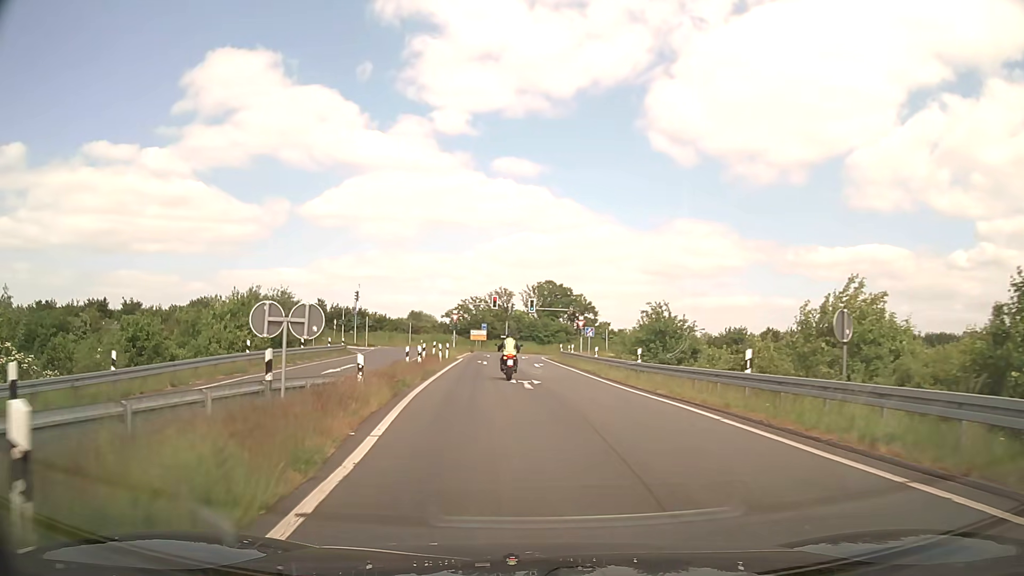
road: motorway_link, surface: asphalt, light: Day
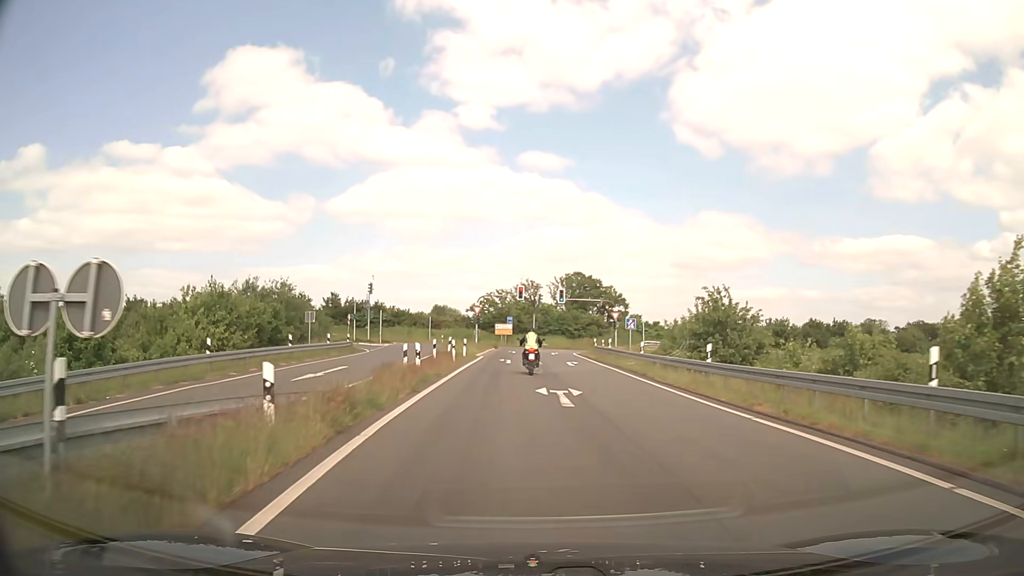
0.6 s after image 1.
(-0.2, +6.6) m; -3°
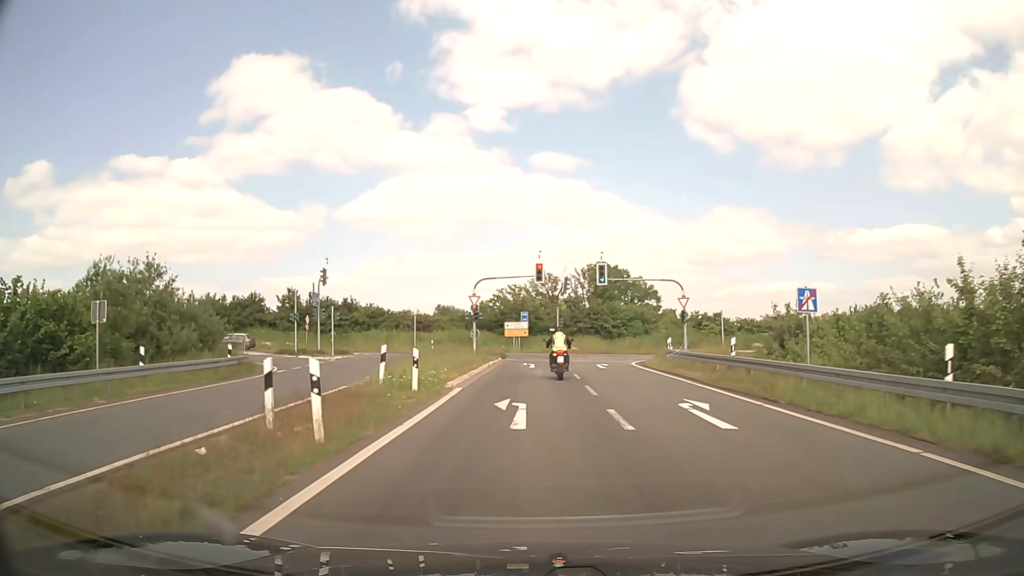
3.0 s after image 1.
(-0.6, +23.1) m; -1°
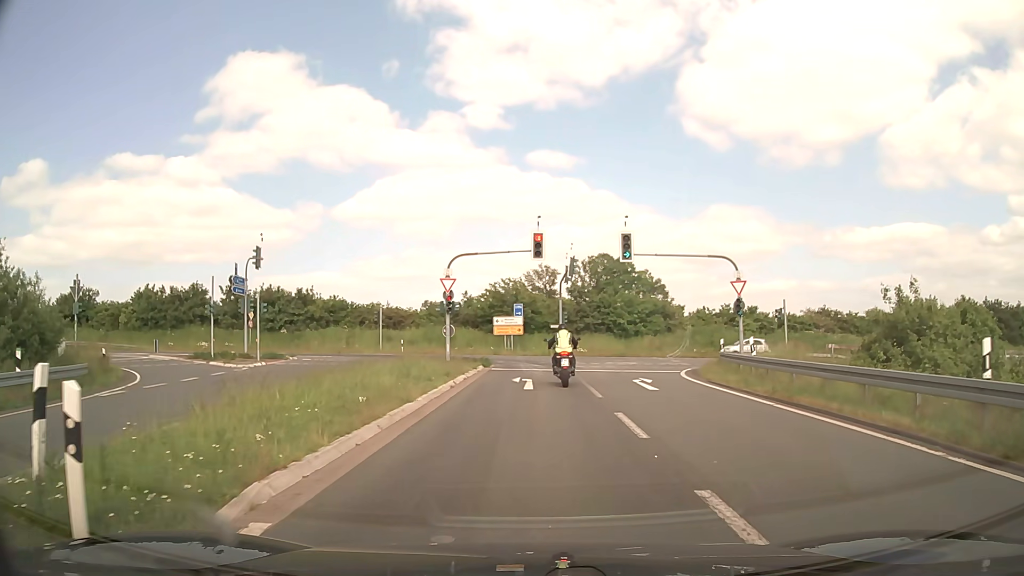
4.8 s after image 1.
(0.0, +12.7) m; 0°
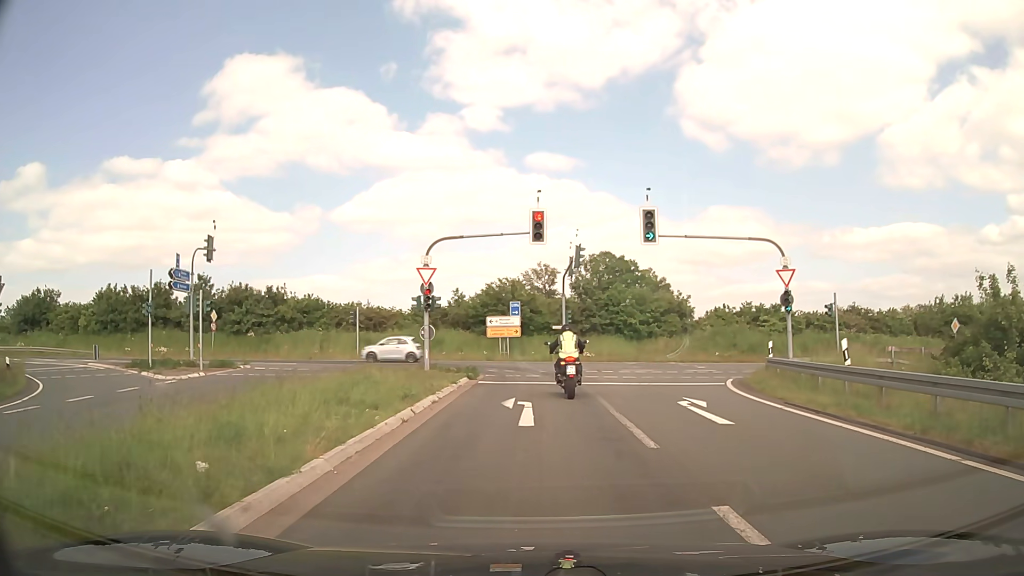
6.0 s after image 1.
(0.0, +6.3) m; 0°
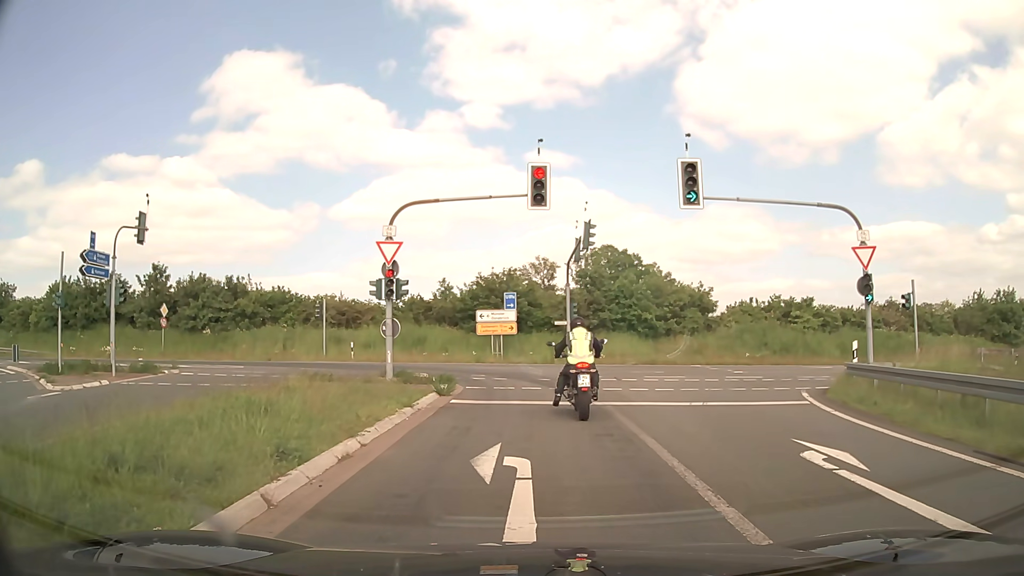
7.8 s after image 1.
(0.0, +6.6) m; 0°
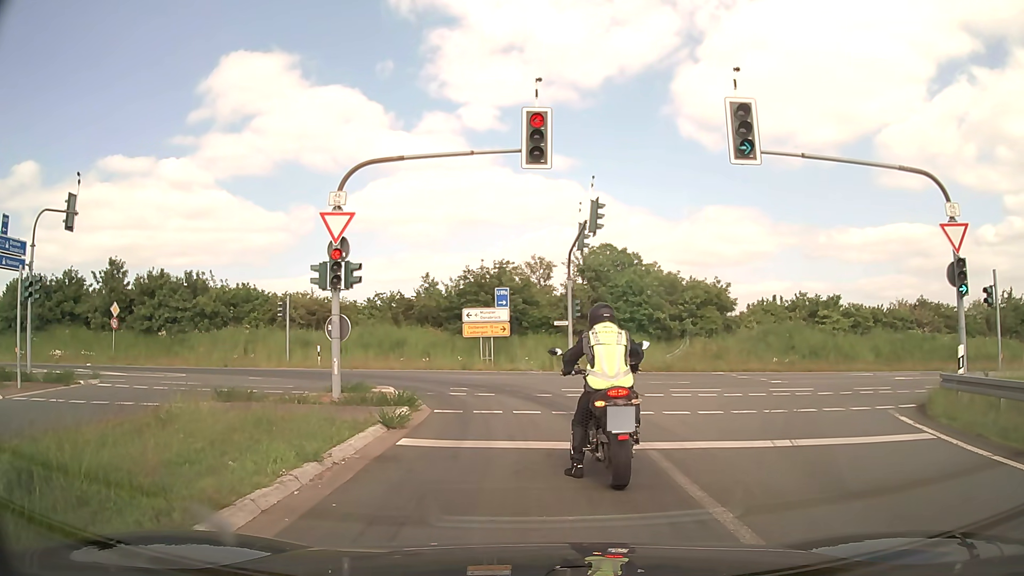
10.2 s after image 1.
(0.0, +4.9) m; 0°
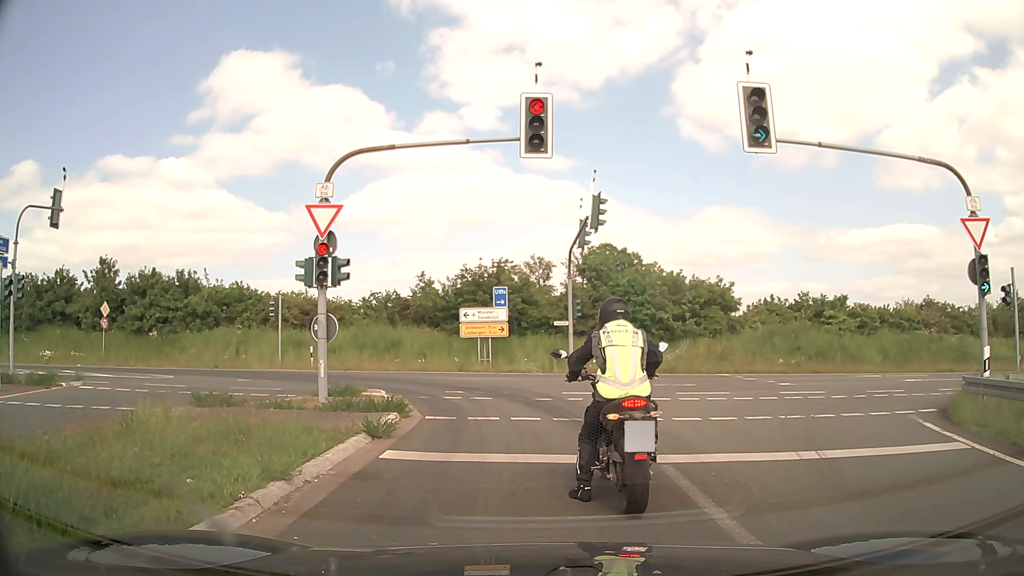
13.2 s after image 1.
(0.0, +0.9) m; 0°
(0, +10) (-2, +20) (-9, +26) (-19, +28) (-29, +28) (-39, +28) (-49, +27) (-59, +27) (-69, +26) (-79, +25) m
